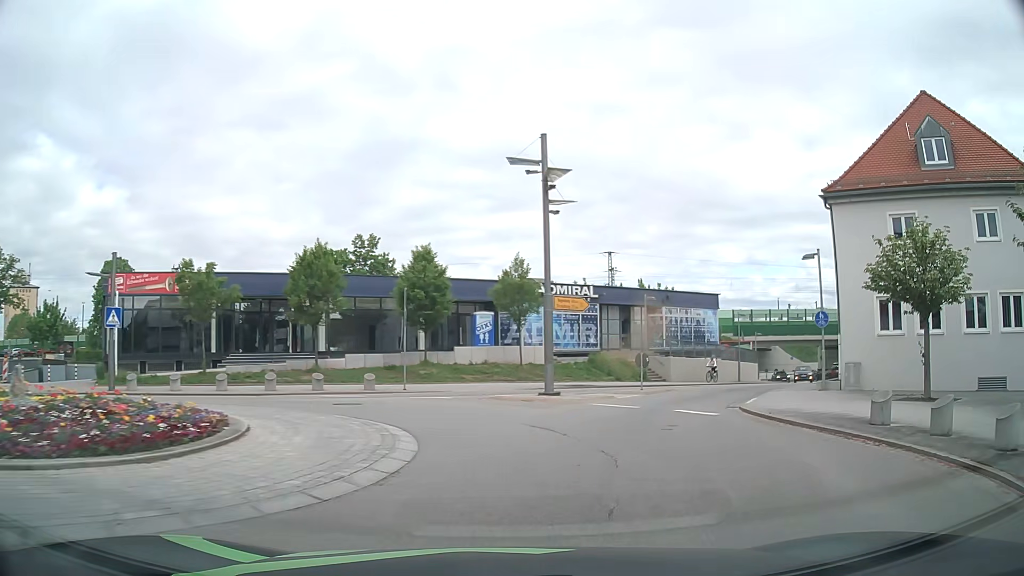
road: primary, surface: asphalt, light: Day
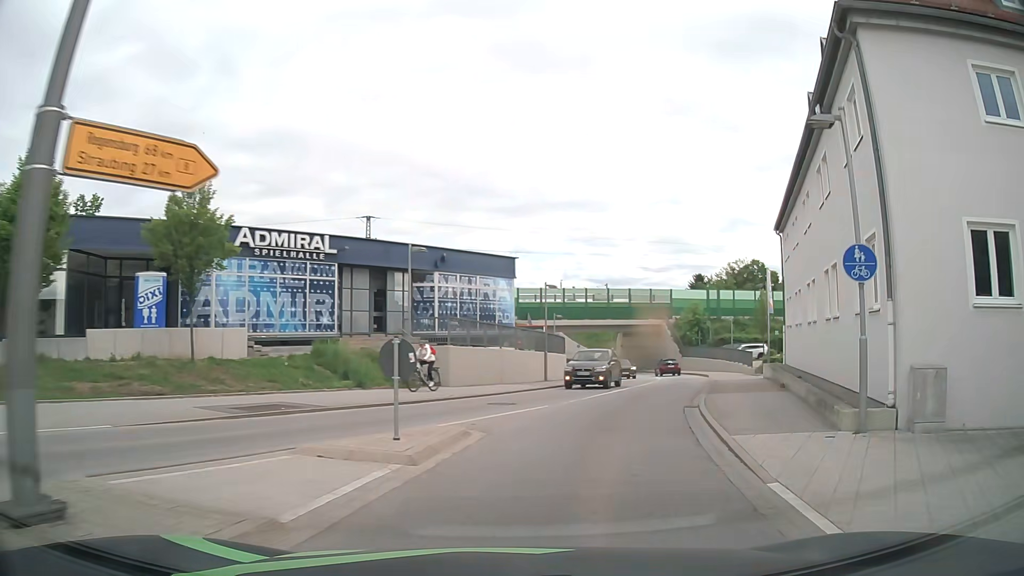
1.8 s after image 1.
(+2.7, +15.7) m; +20°
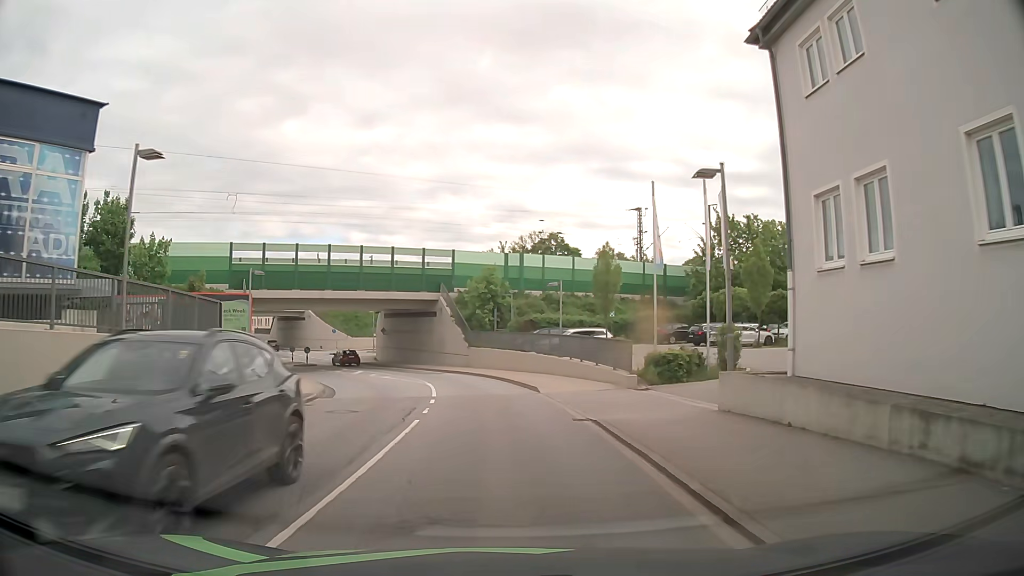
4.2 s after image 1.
(+5.0, +23.3) m; +19°
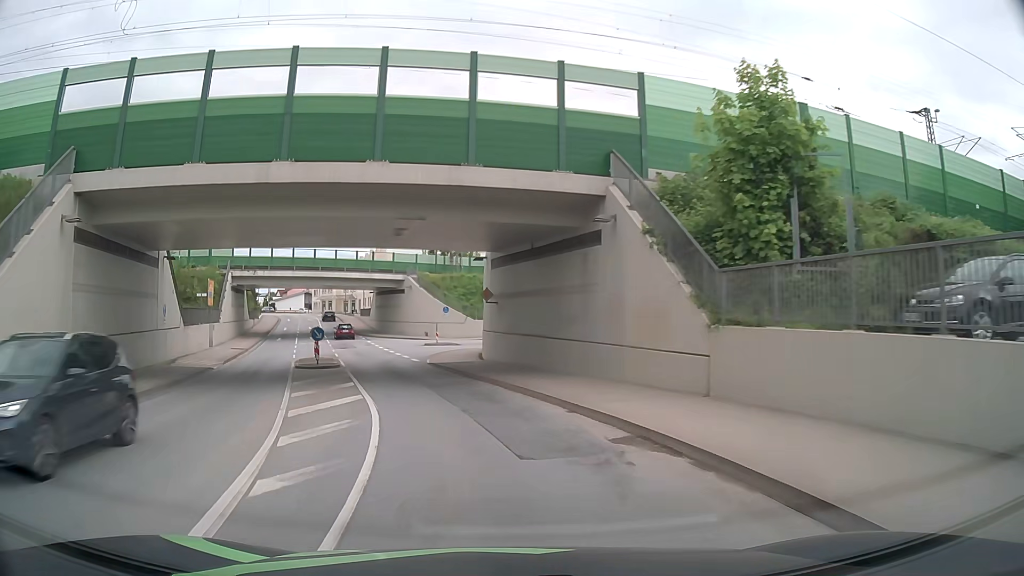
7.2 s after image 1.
(-2.4, +34.6) m; -13°
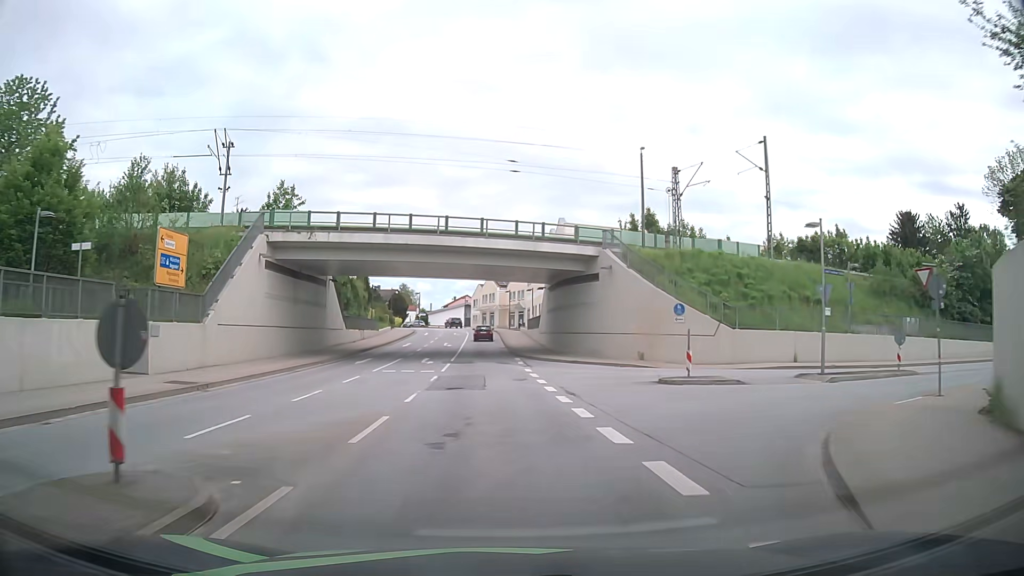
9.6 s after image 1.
(-5.1, +29.8) m; -17°
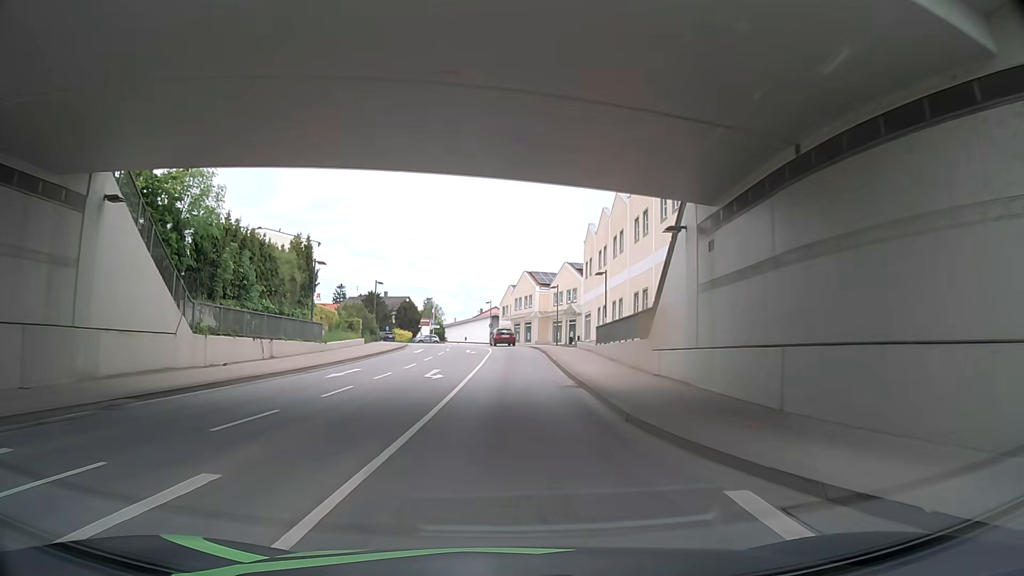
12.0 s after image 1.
(-0.2, +31.5) m; -1°
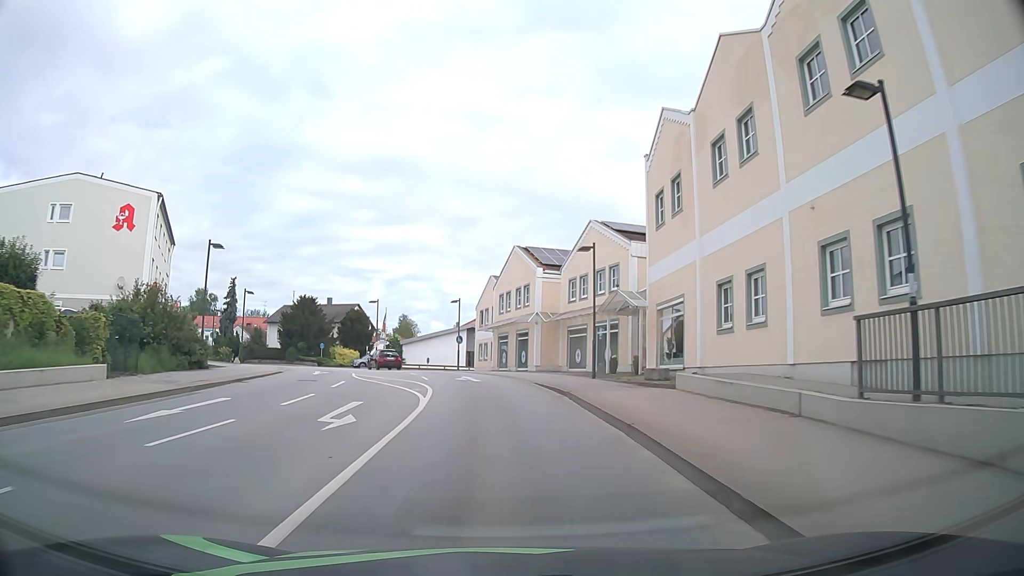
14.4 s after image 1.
(0.0, +31.6) m; +1°
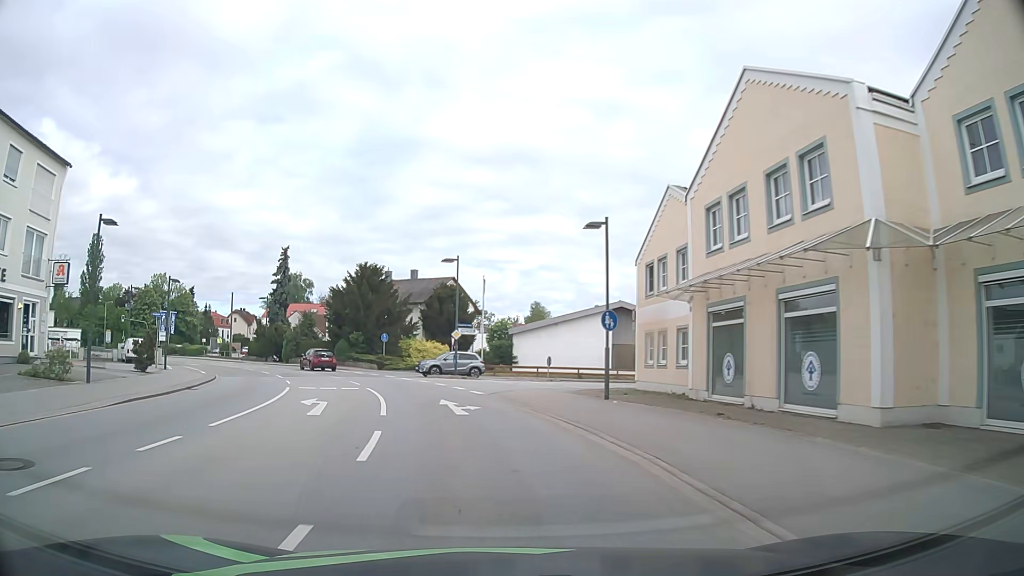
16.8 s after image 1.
(-1.9, +29.2) m; -11°
(-1, +10) (-2, +20) (-5, +29) (-9, +39) (-14, +47) (-20, +55) (-27, +63) (-34, +69) (-42, +76) (-50, +82) m
